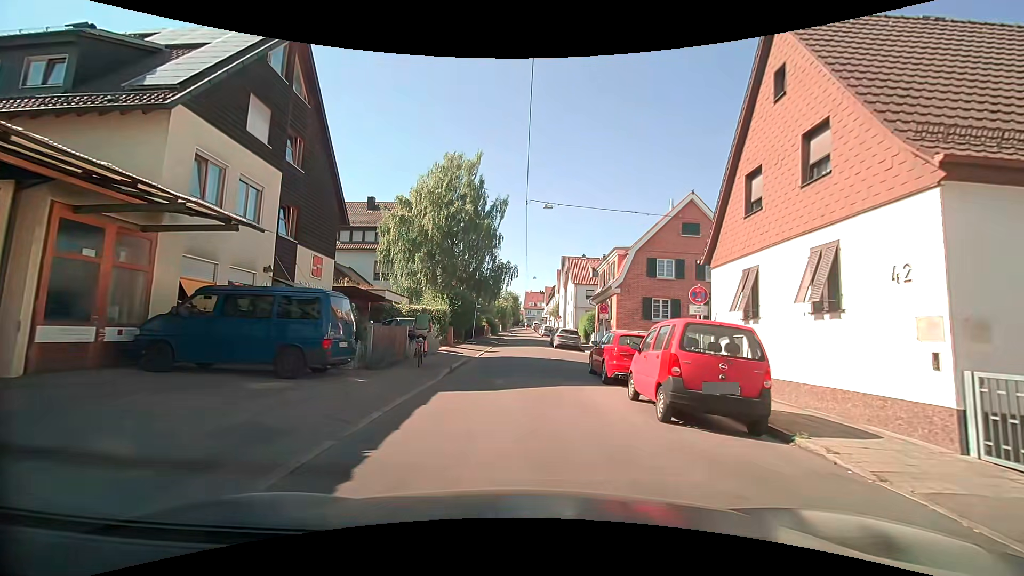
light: Day
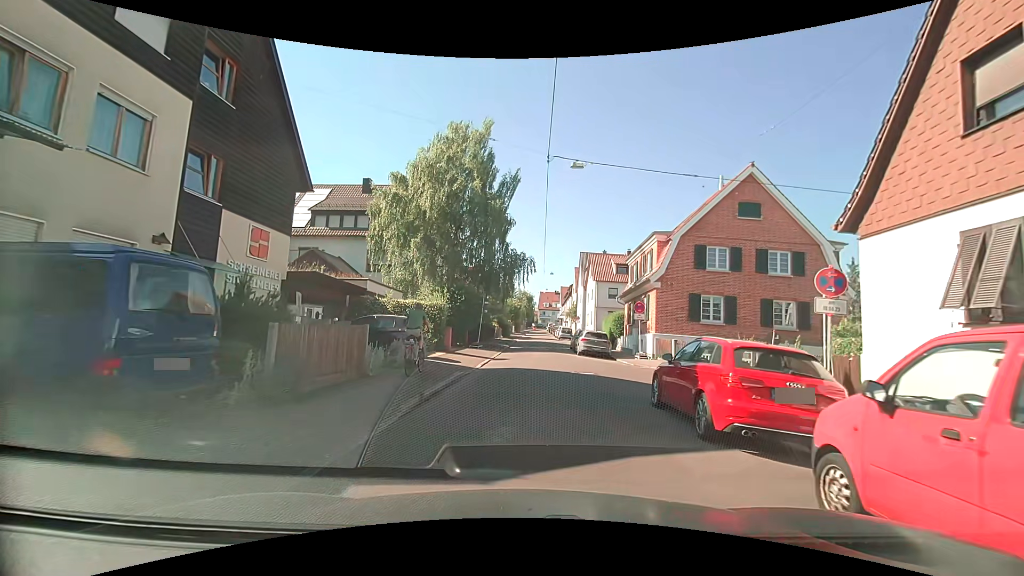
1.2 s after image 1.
(-0.2, +6.1) m; -2°
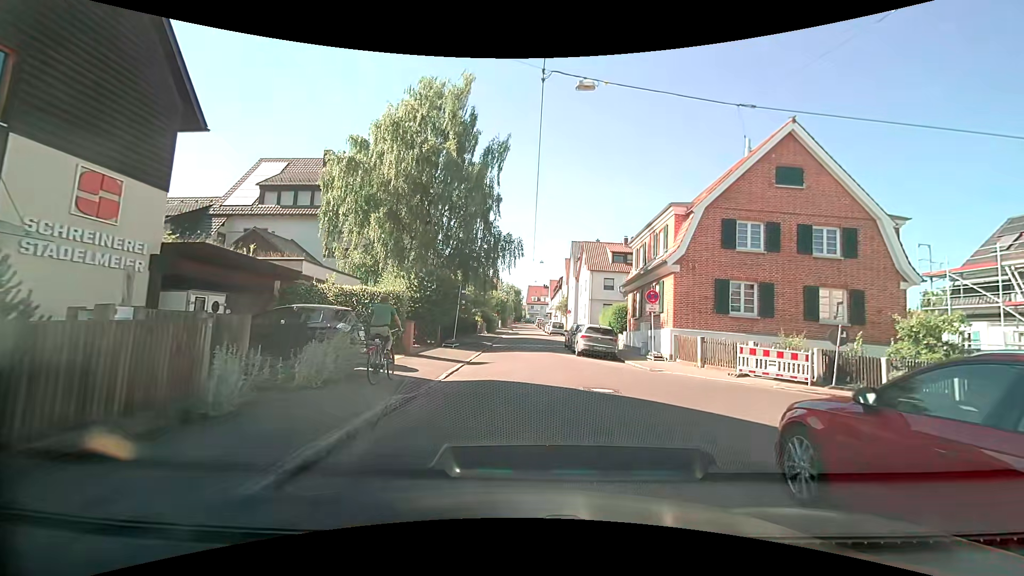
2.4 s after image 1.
(0.0, +5.3) m; +1°
